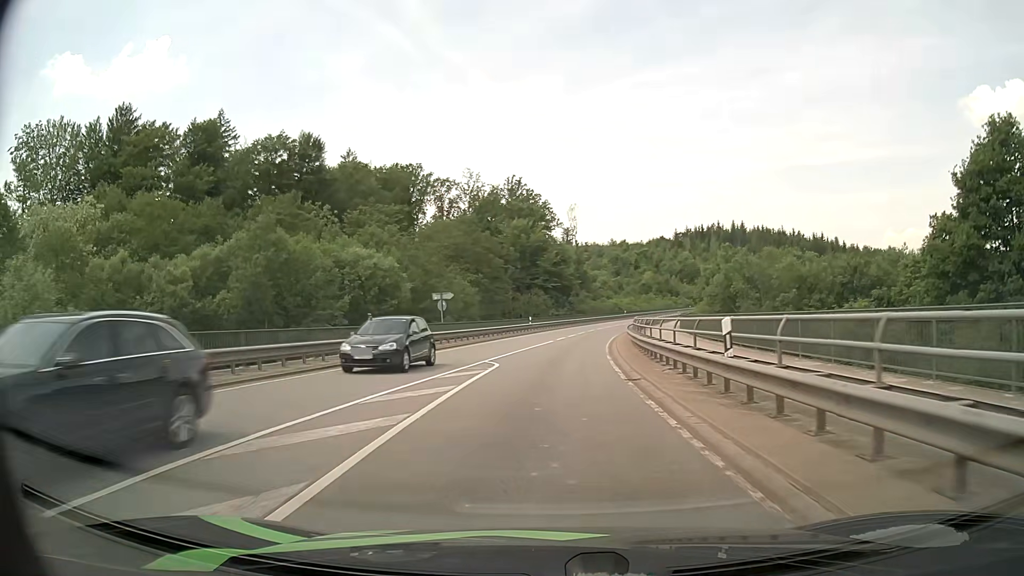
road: secondary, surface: asphalt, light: Day
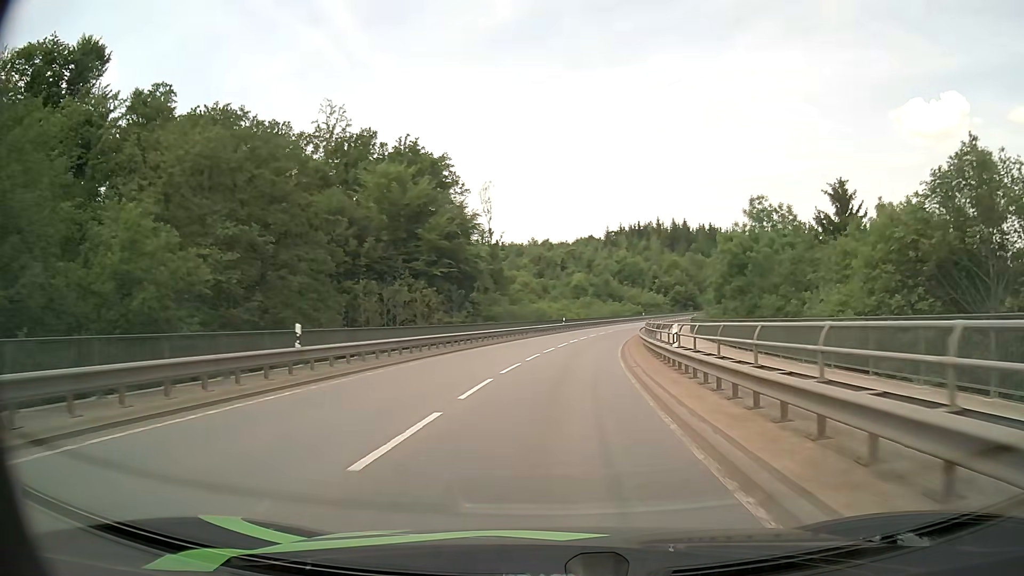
(+2.0, +41.7) m; +7°
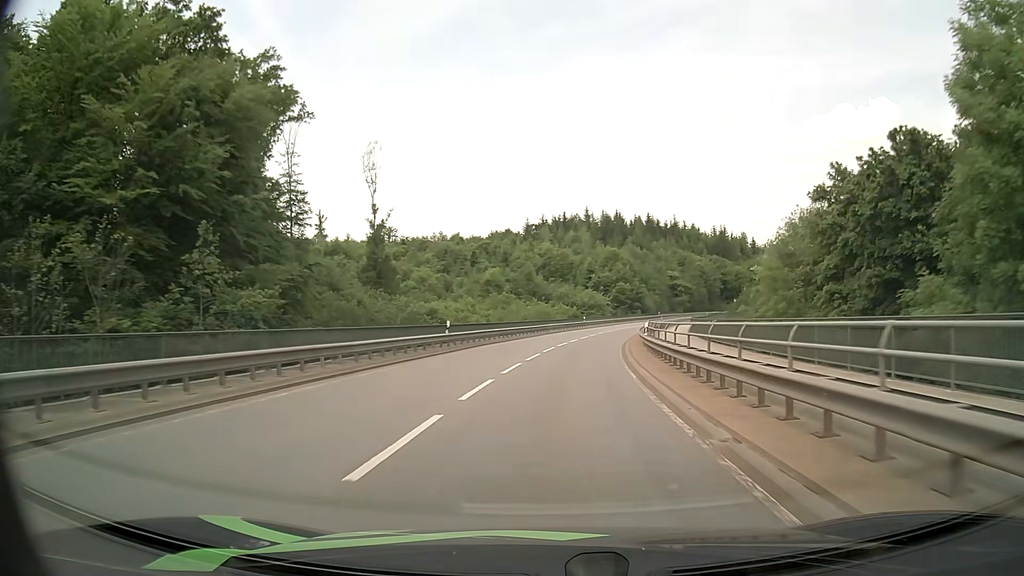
(+2.2, +36.4) m; +7°
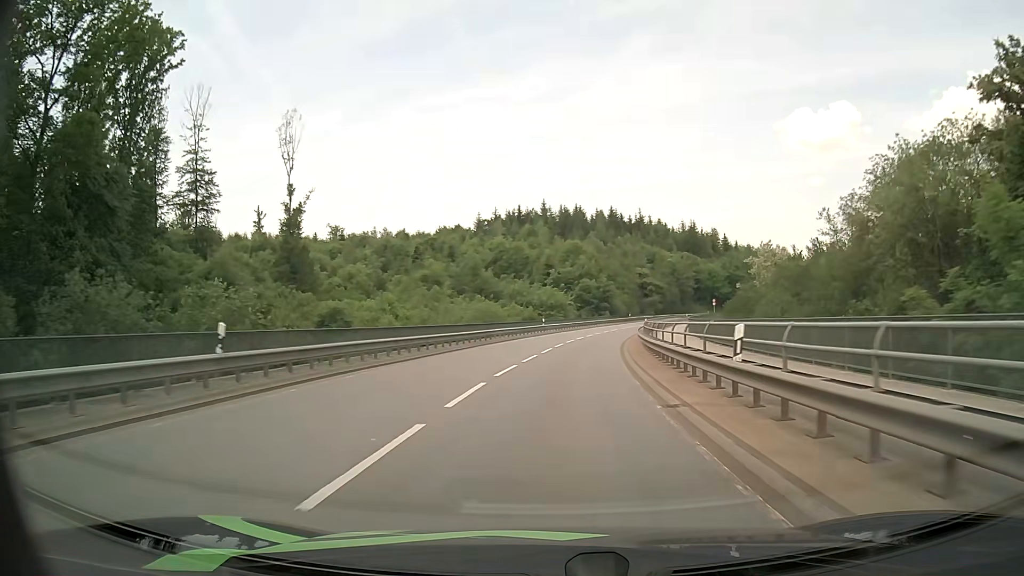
(+0.6, +18.9) m; +4°
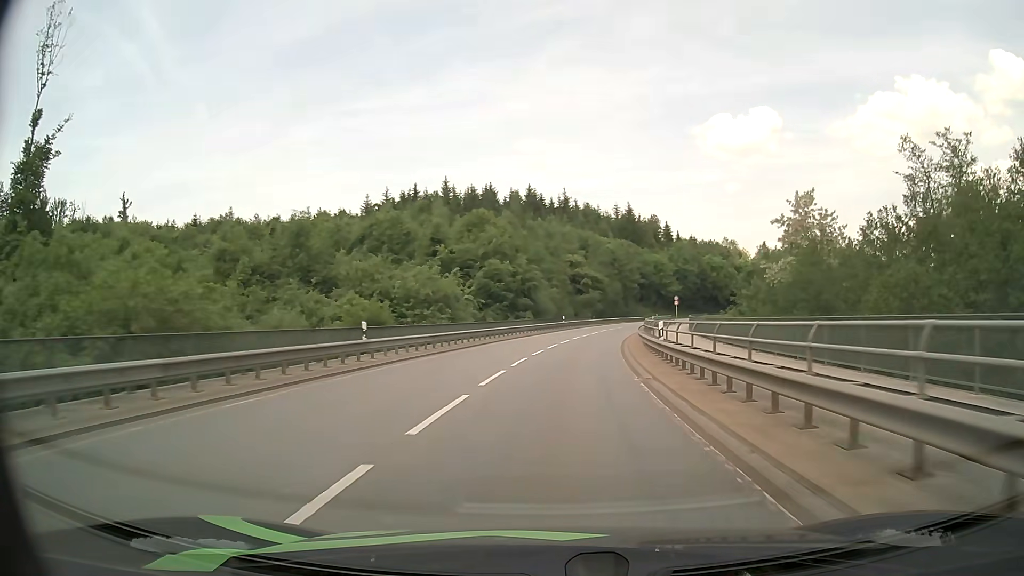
(+2.4, +38.5) m; +7°
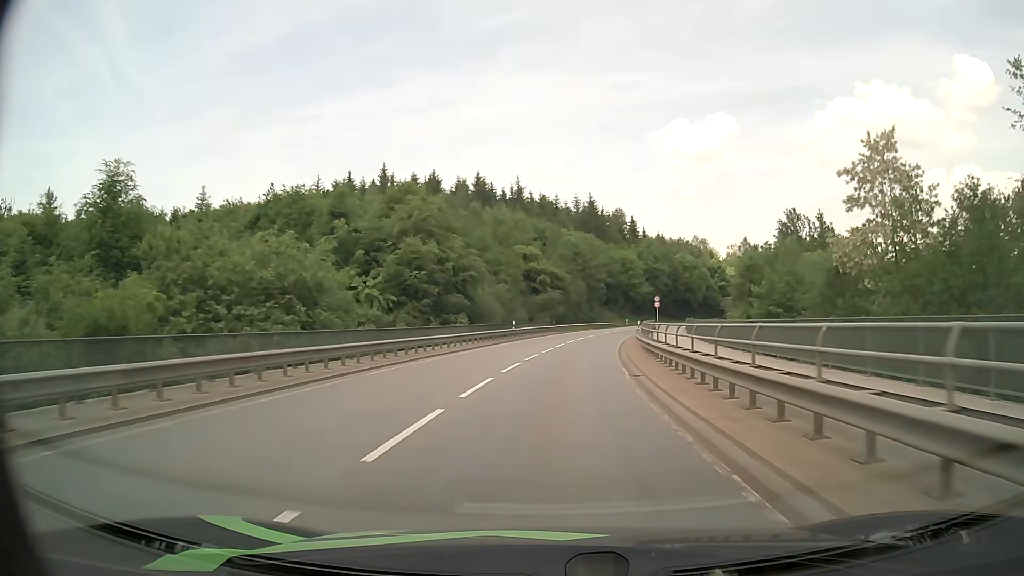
(+0.7, +19.5) m; +4°
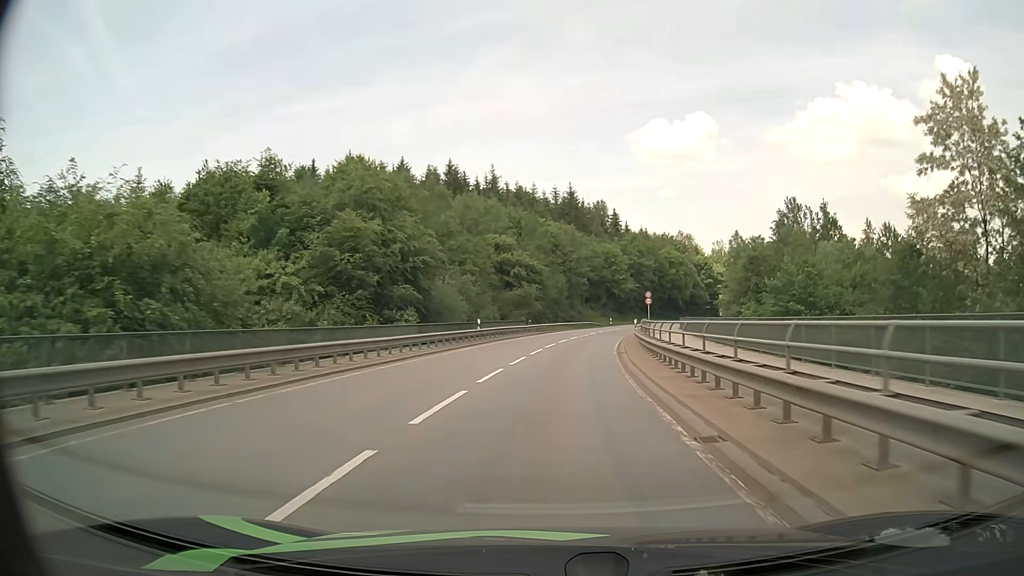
(+0.2, +9.8) m; +2°
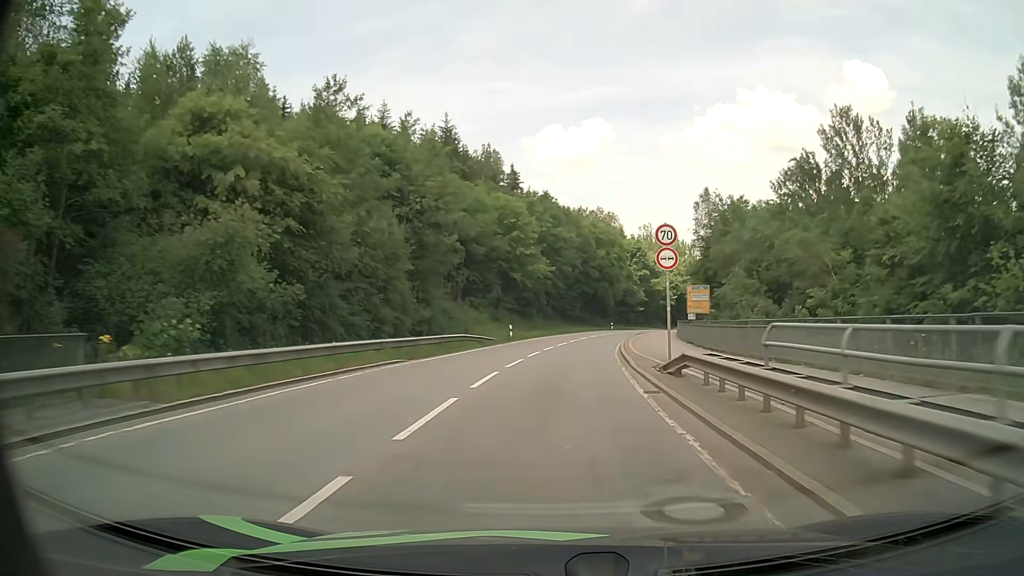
(+3.9, +48.7) m; +9°
(0, +10) (+1, +20) (+1, +30) (+2, +40) (+4, +50) (+6, +60) (+8, +69) (+10, +79) (+13, +89) (+16, +98) m
